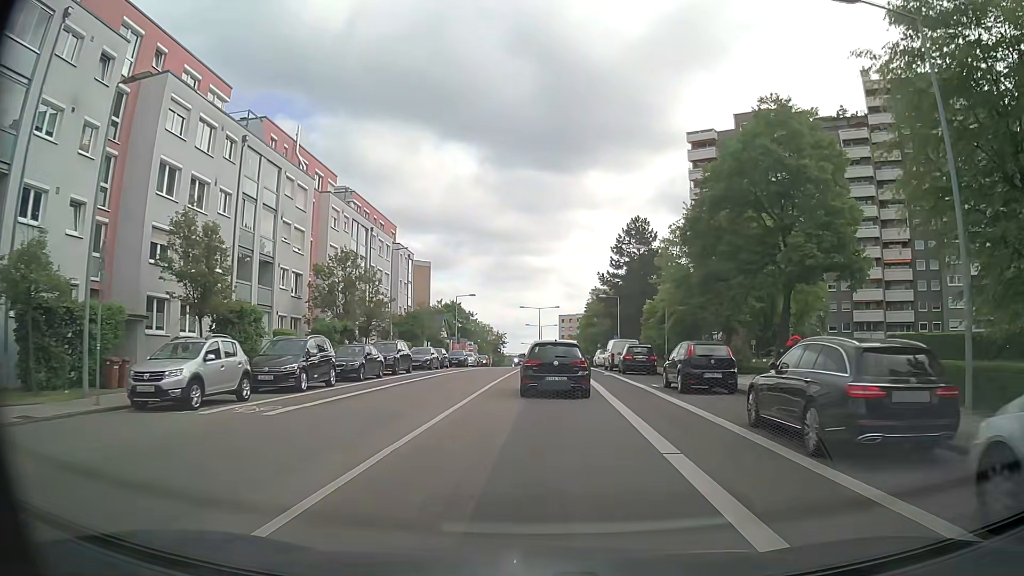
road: secondary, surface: asphalt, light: Day
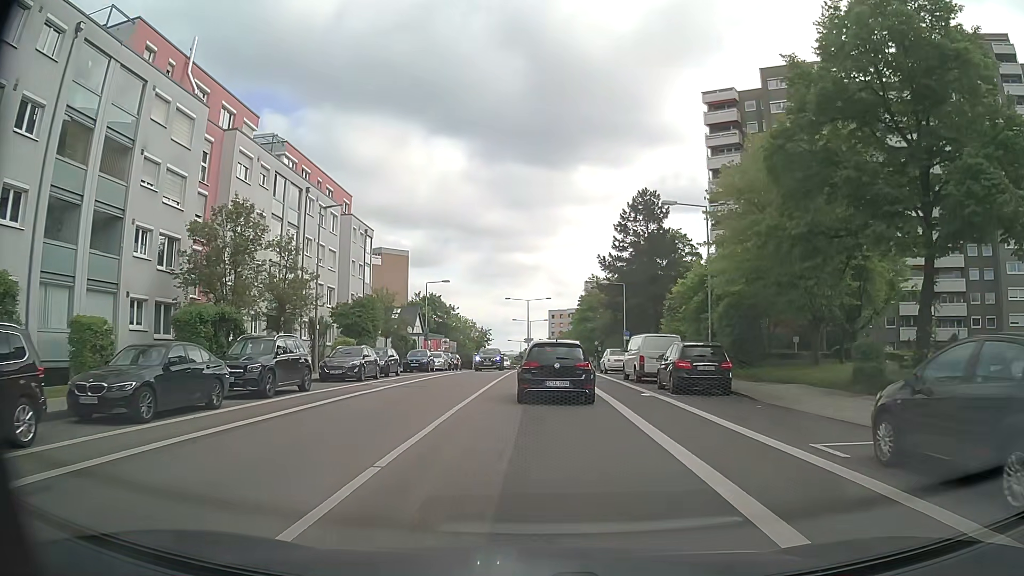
(+0.2, +14.3) m; +2°
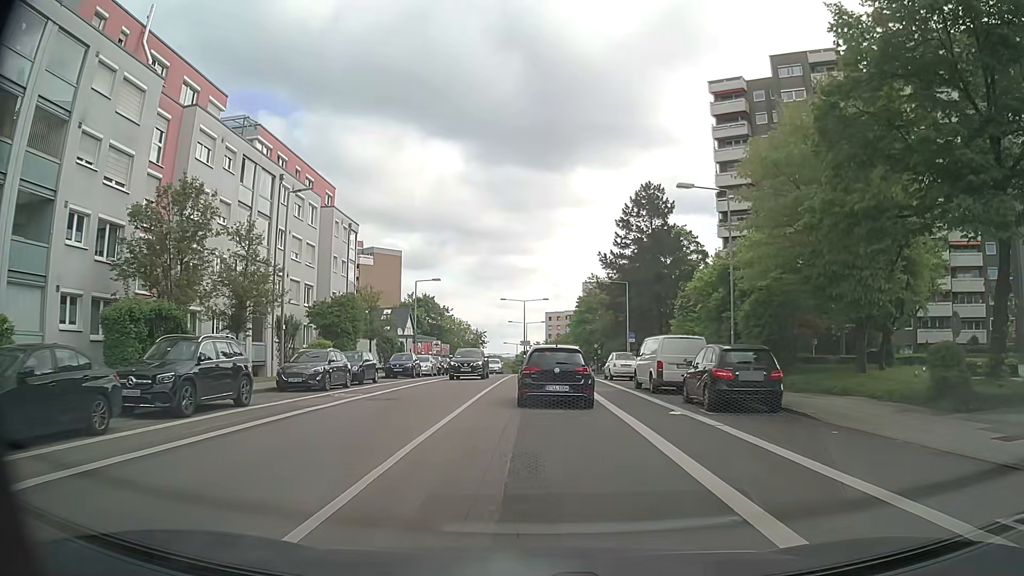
(-0.1, +4.4) m; -1°
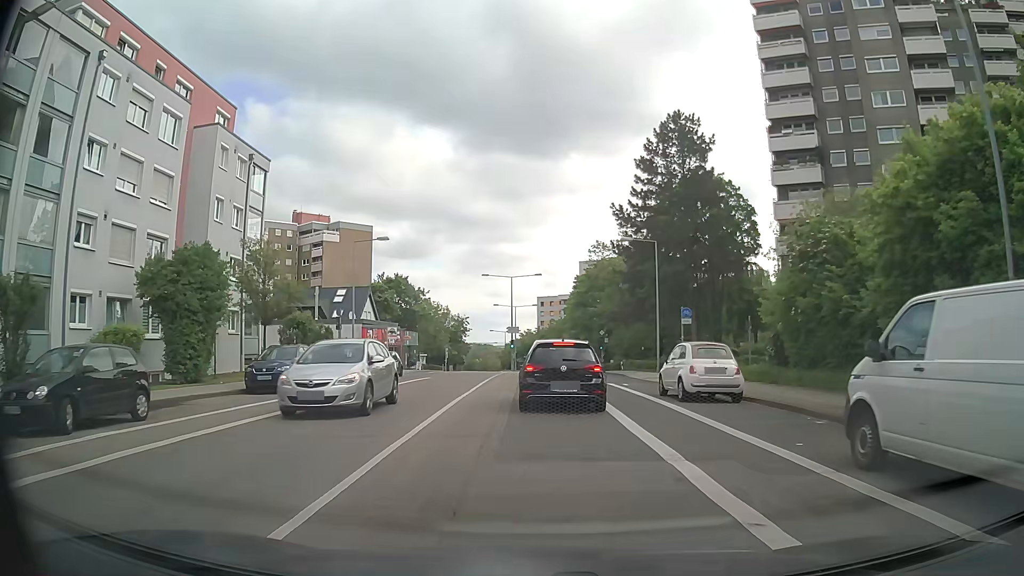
(+0.5, +19.0) m; +2°
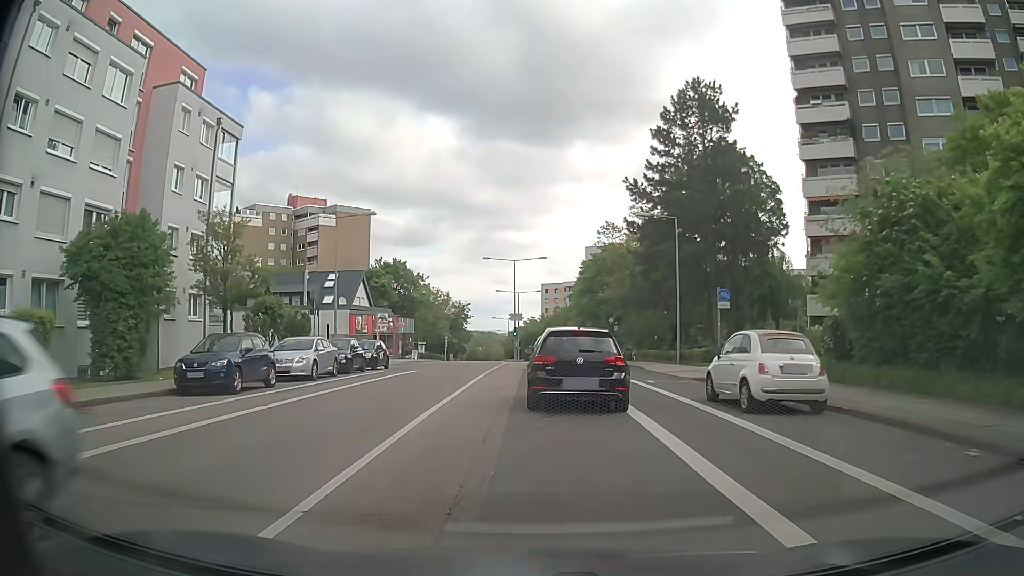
(0.0, +4.6) m; 0°
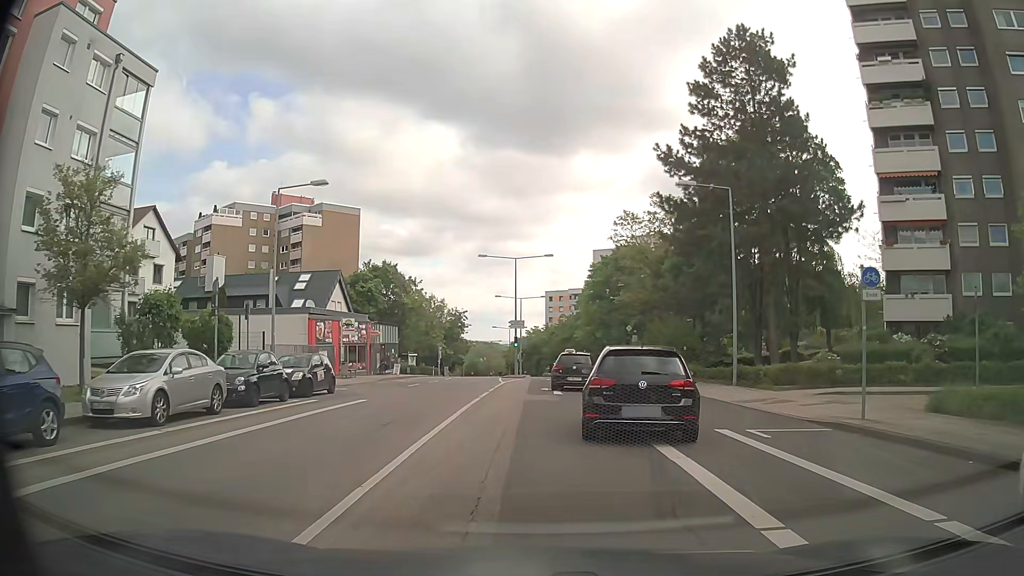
(0.0, +10.0) m; 0°
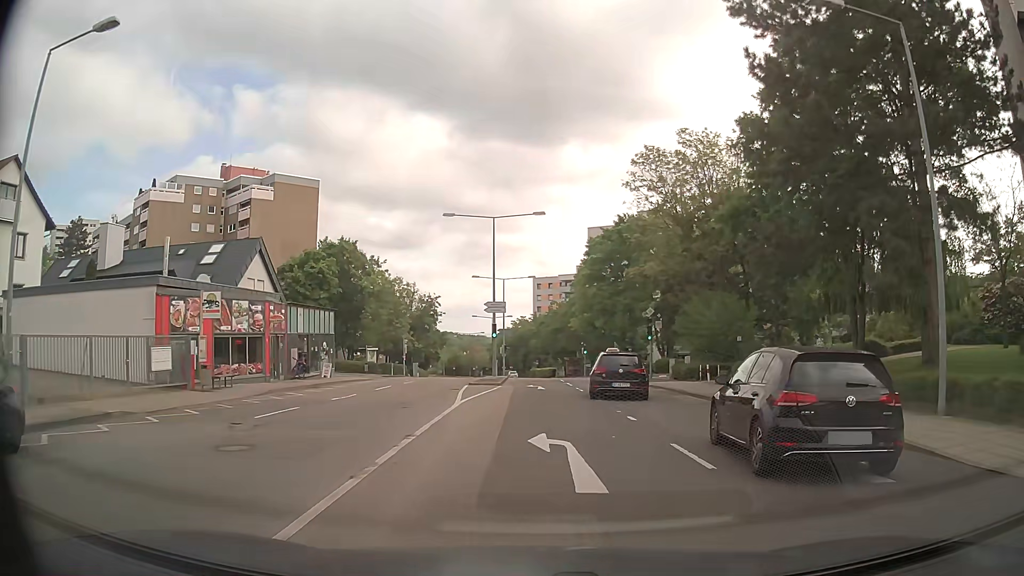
(+0.3, +16.4) m; +1°
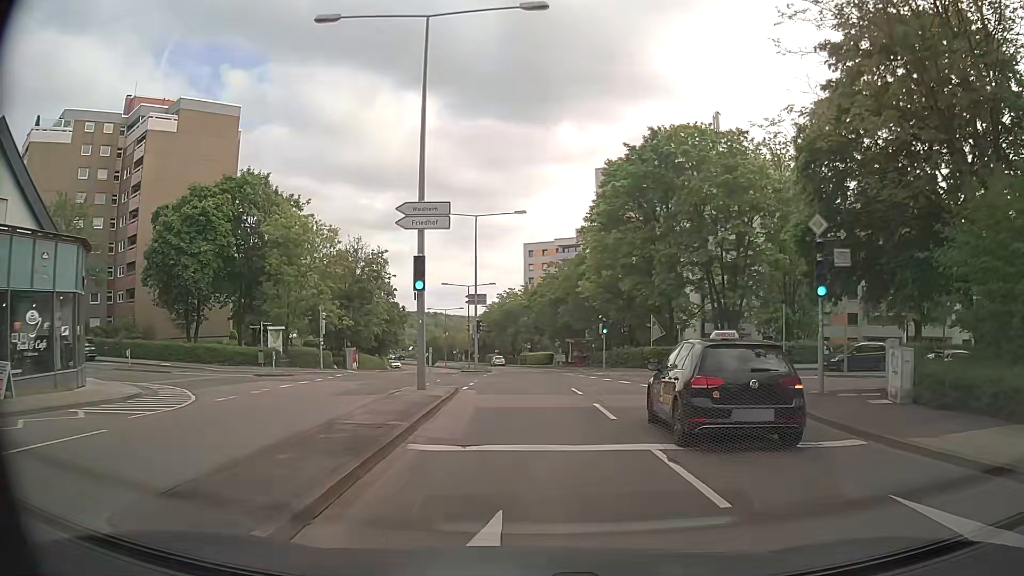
(+0.1, +26.2) m; 0°
(0, +10) (-1, +20) (-5, +29) (-12, +35) (-22, +36) (-32, +35) (-42, +35) (-52, +35) (-62, +36) (-72, +36) m
